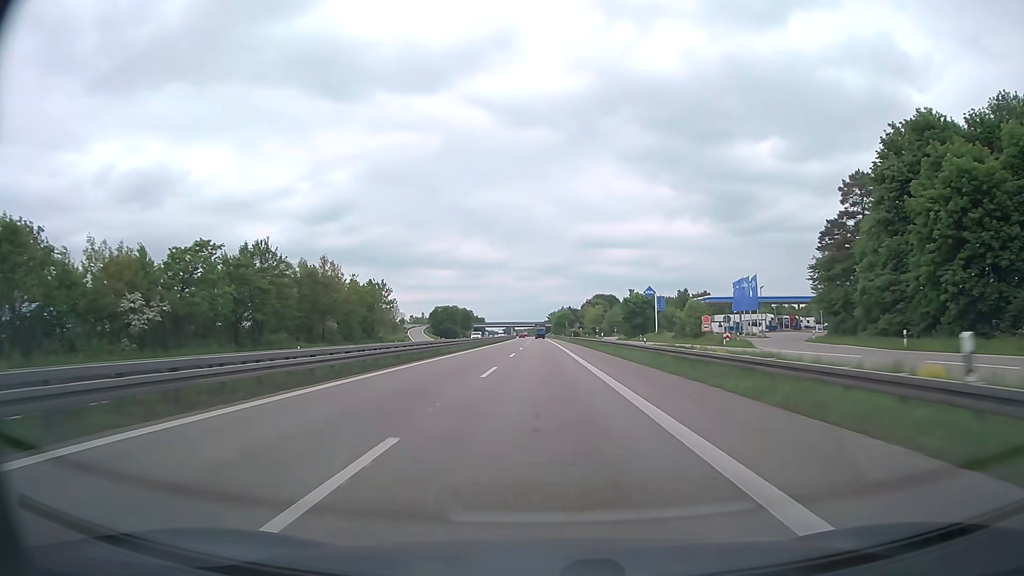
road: trunk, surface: asphalt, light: Day
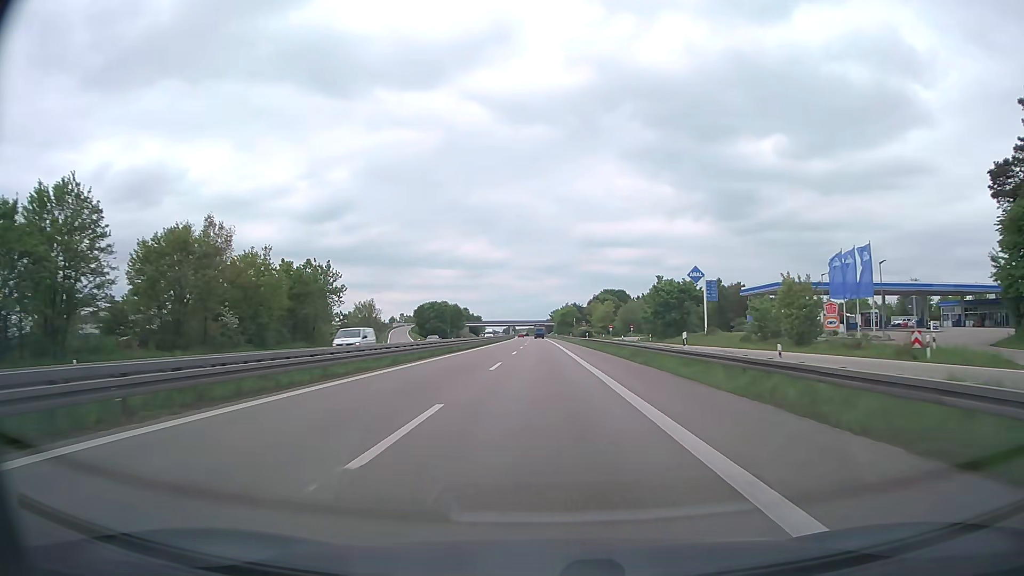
(0.0, +31.9) m; 0°
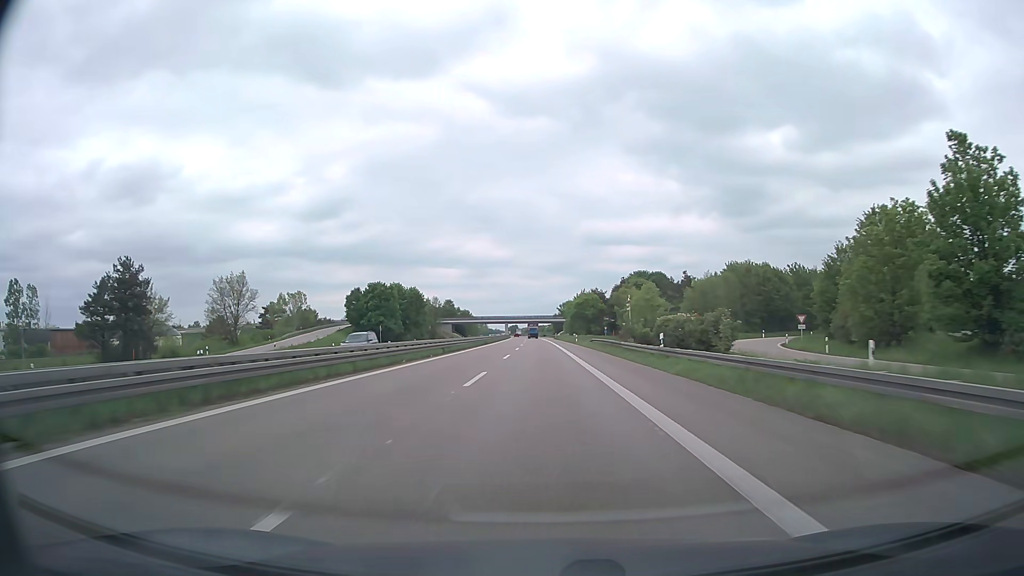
(-0.4, +79.7) m; -1°
